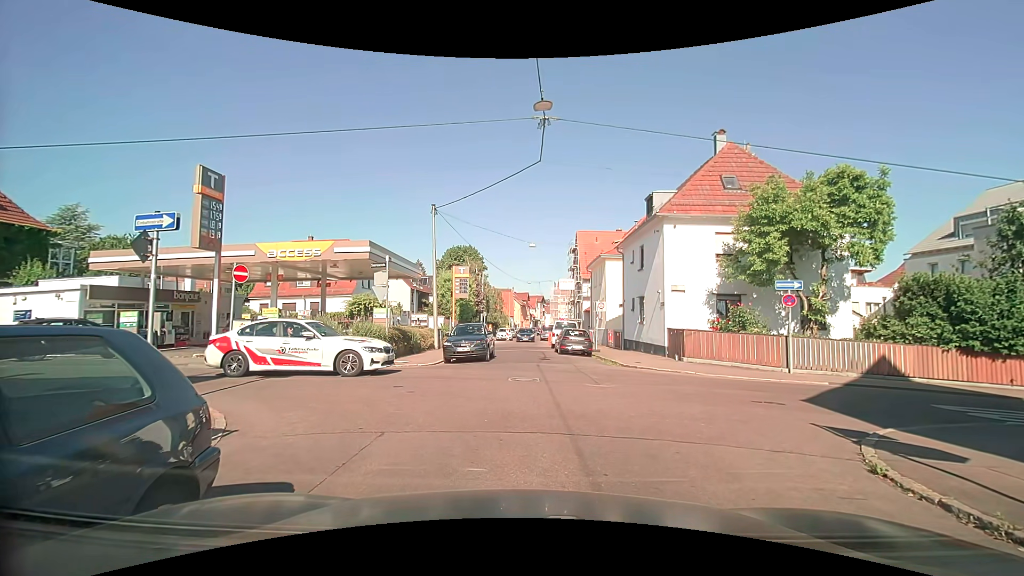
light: Day
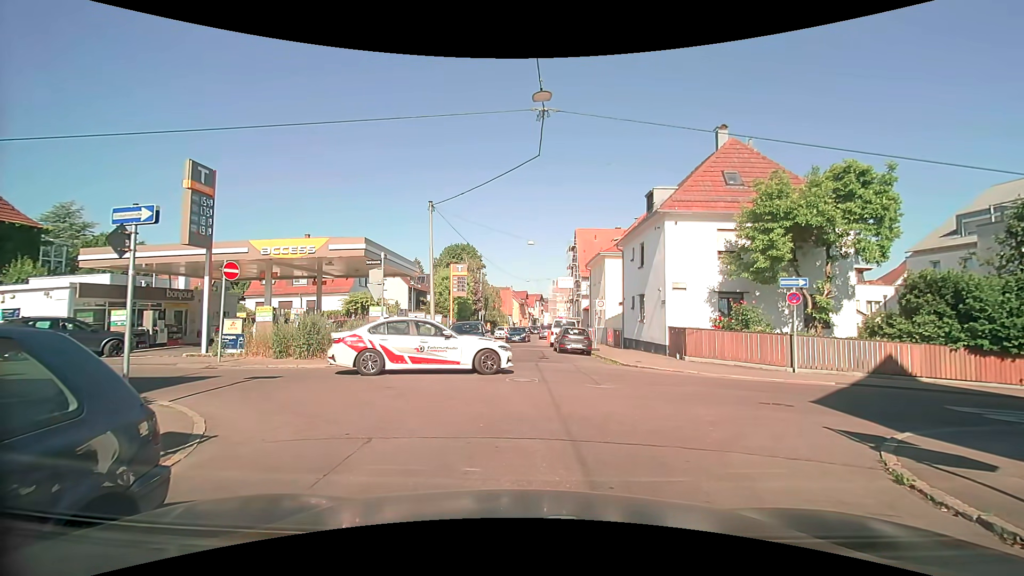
(0.0, +0.4) m; 0°
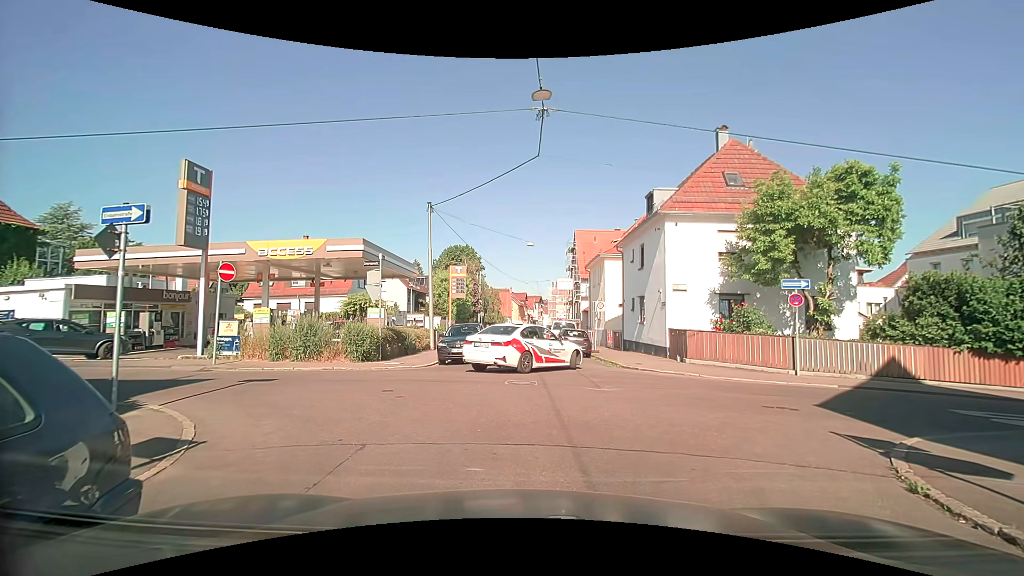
(0.0, +0.2) m; 0°
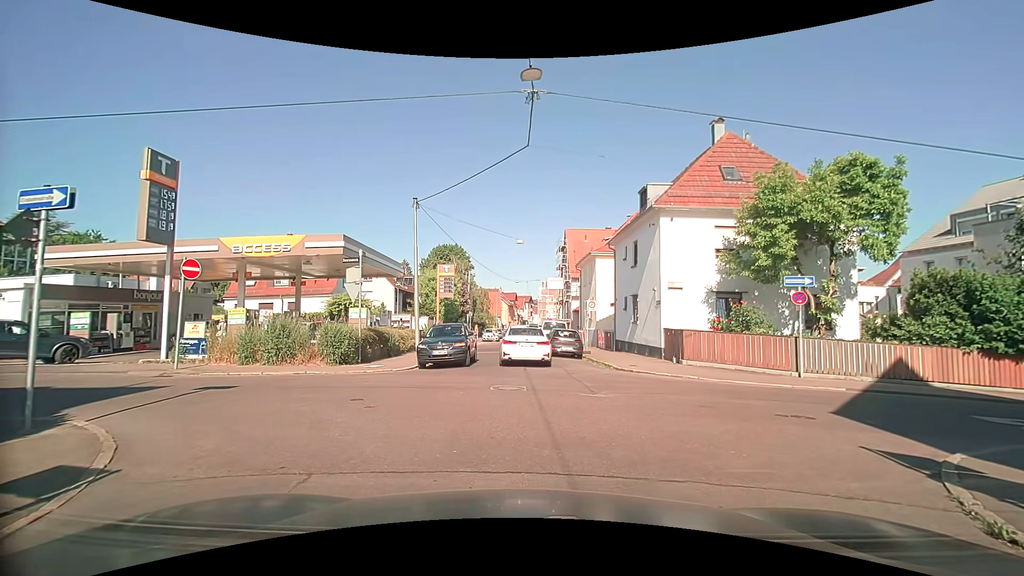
(0.0, +1.1) m; 0°
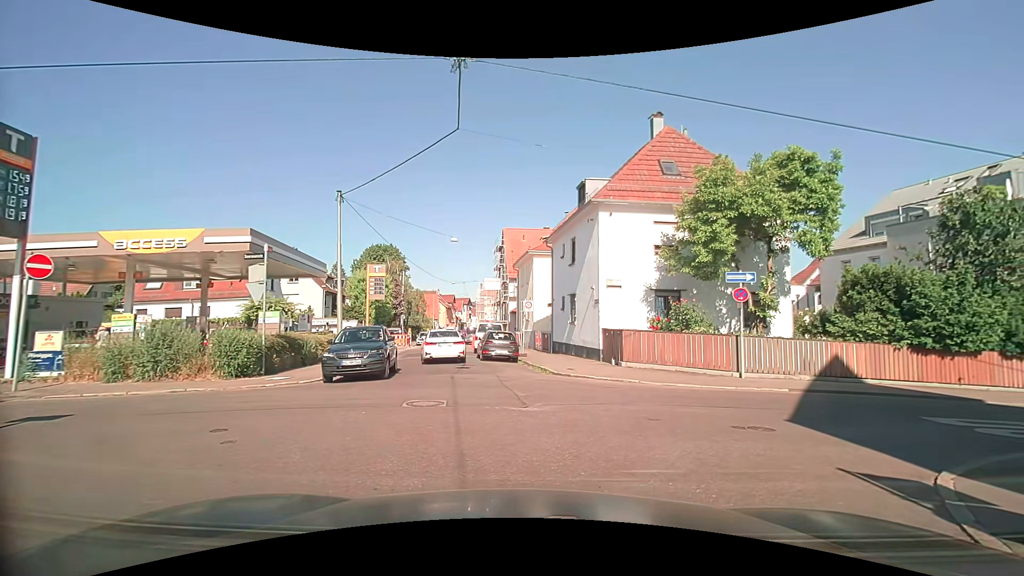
(+0.1, +1.7) m; +9°
